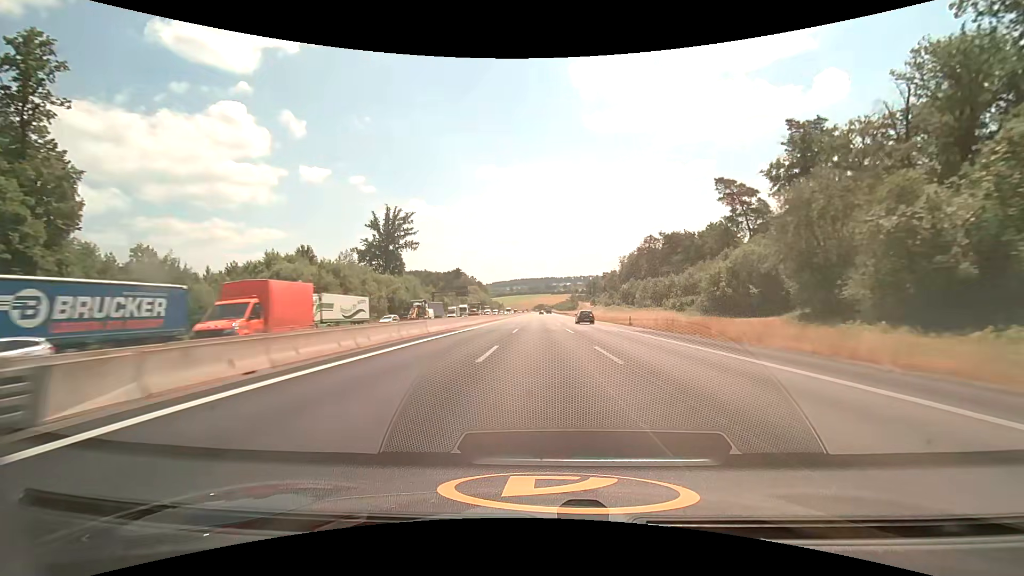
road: motorway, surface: asphalt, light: Day
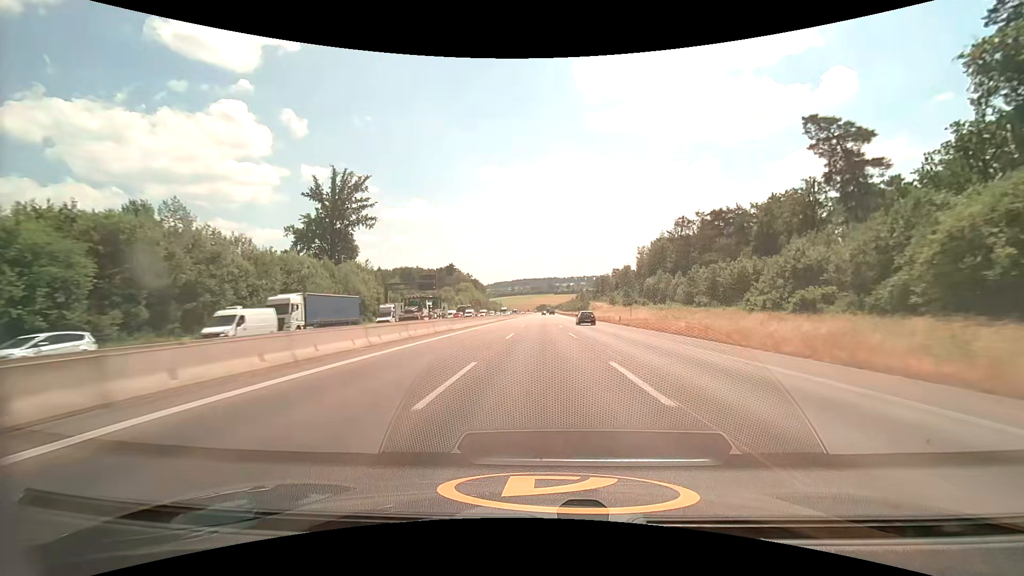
(0.0, +40.7) m; 0°
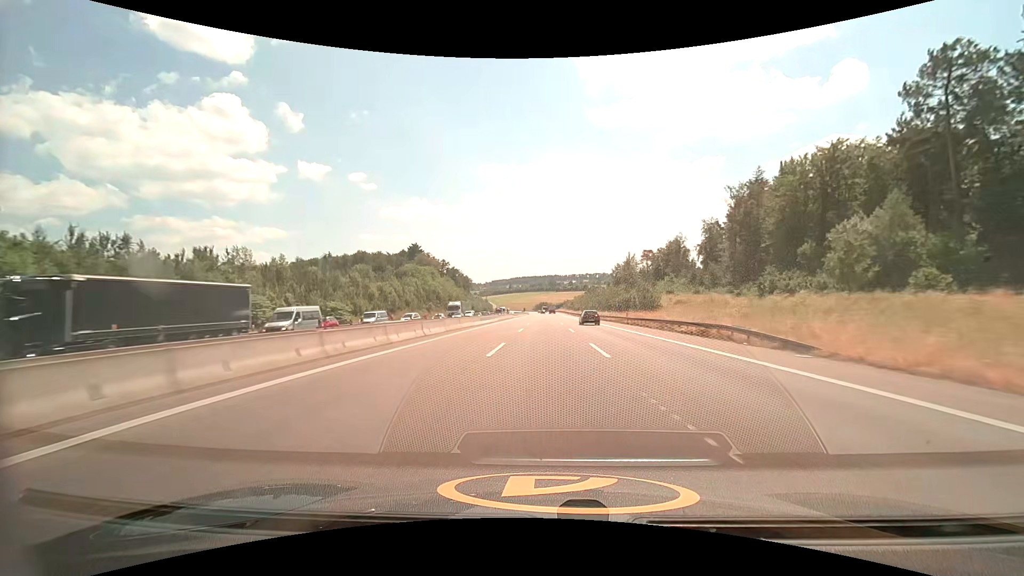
(0.0, +100.8) m; 0°
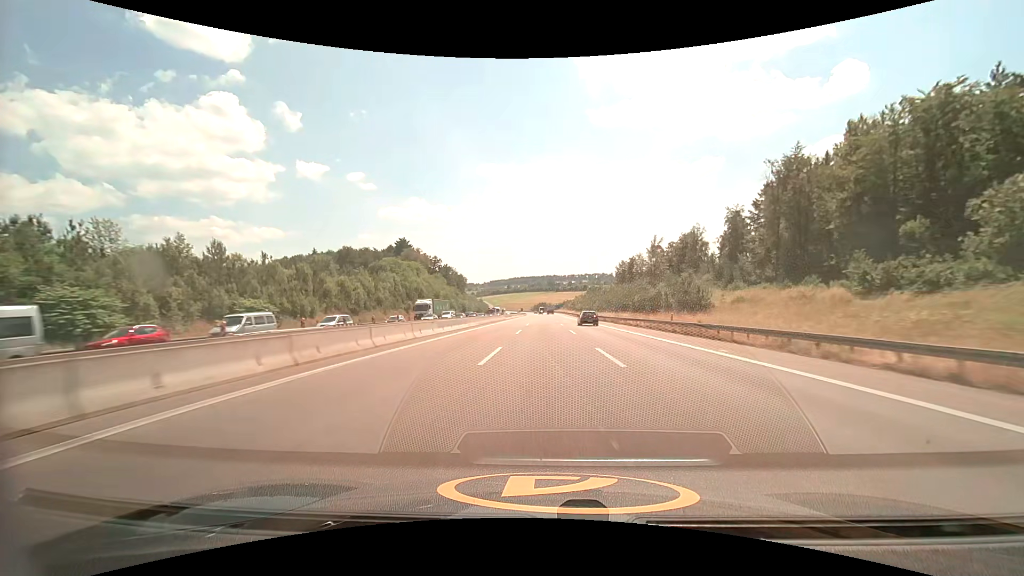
(0.0, +19.9) m; 0°
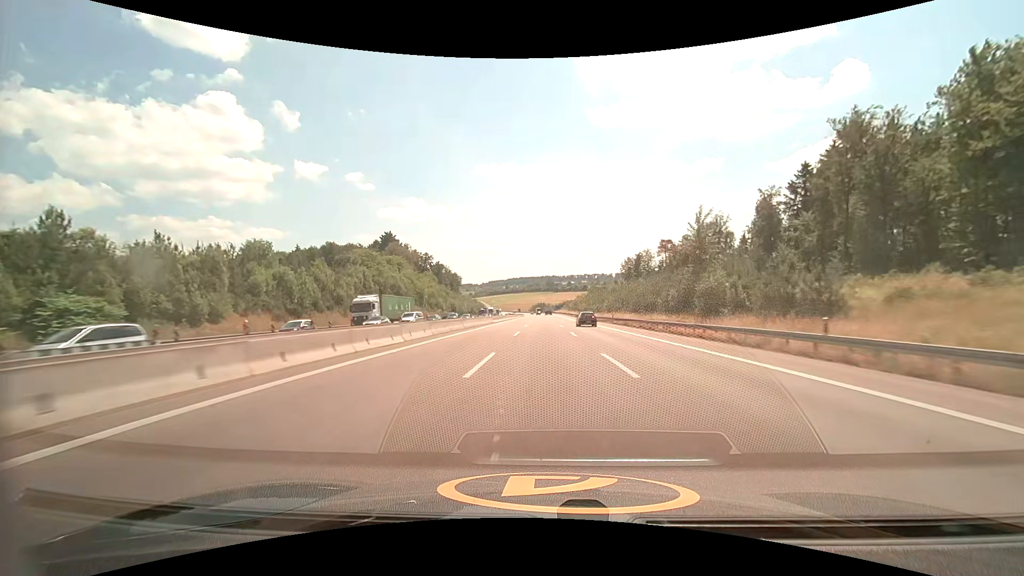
(0.0, +19.8) m; 0°
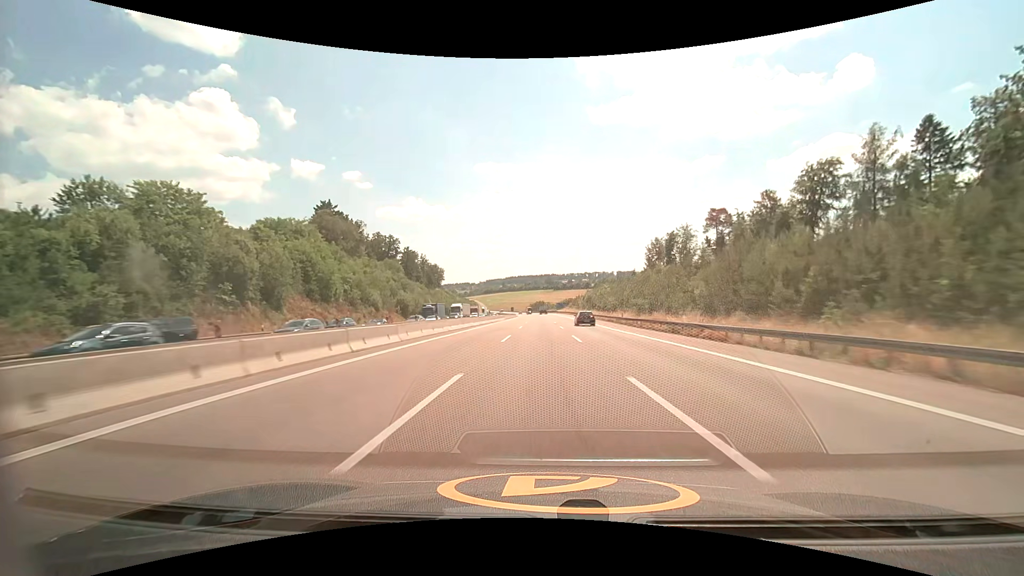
(+0.2, +59.9) m; 0°
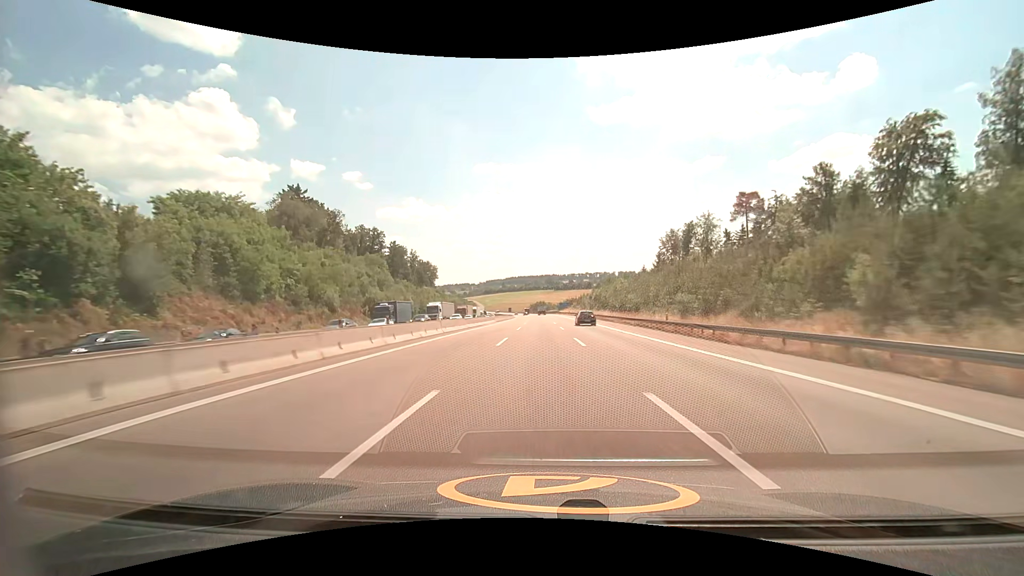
(0.0, +20.1) m; 0°
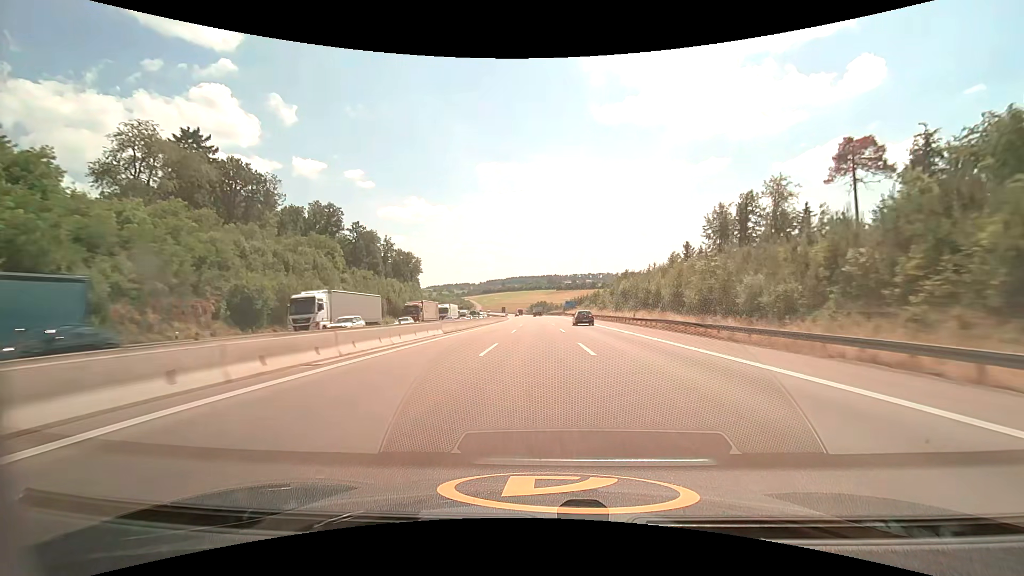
(-0.1, +40.4) m; 0°
(0, +10) (0, +20) (0, +30) (0, +40) (0, +50) (0, +60) (-1, +70) (-1, +80) (-1, +90) (-1, +100) m
